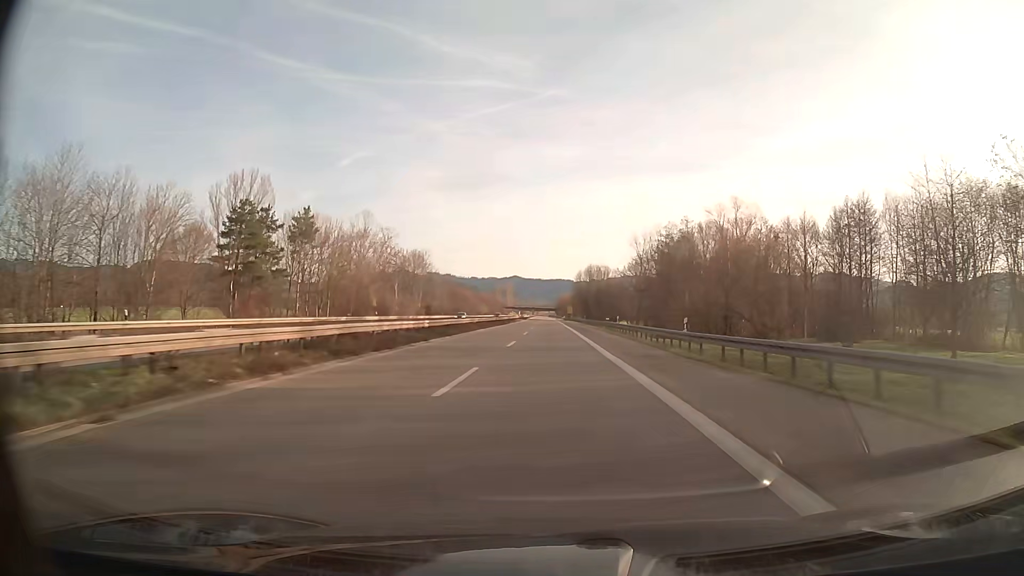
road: trunk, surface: asphalt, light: Day
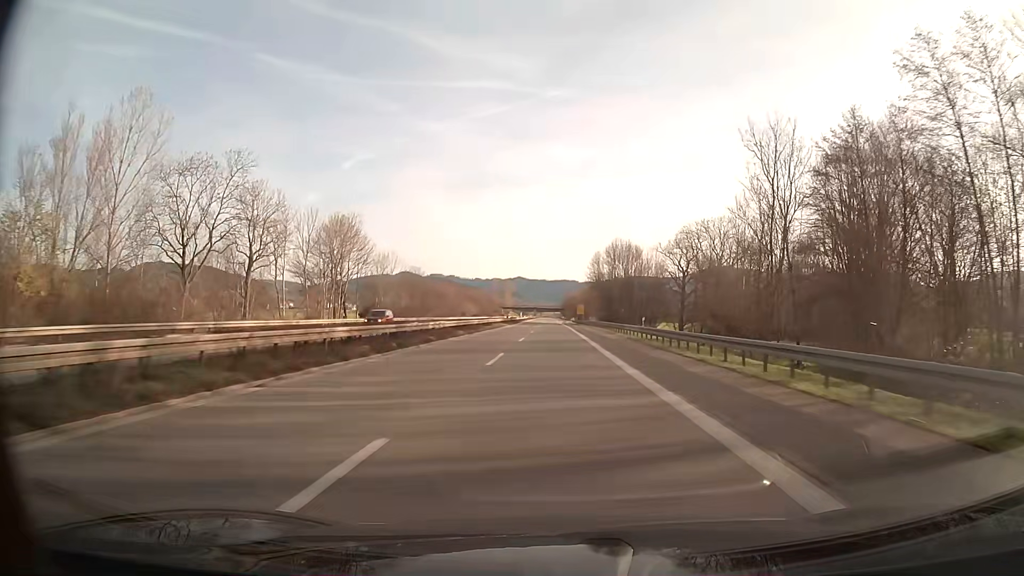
(-0.2, +61.5) m; 0°
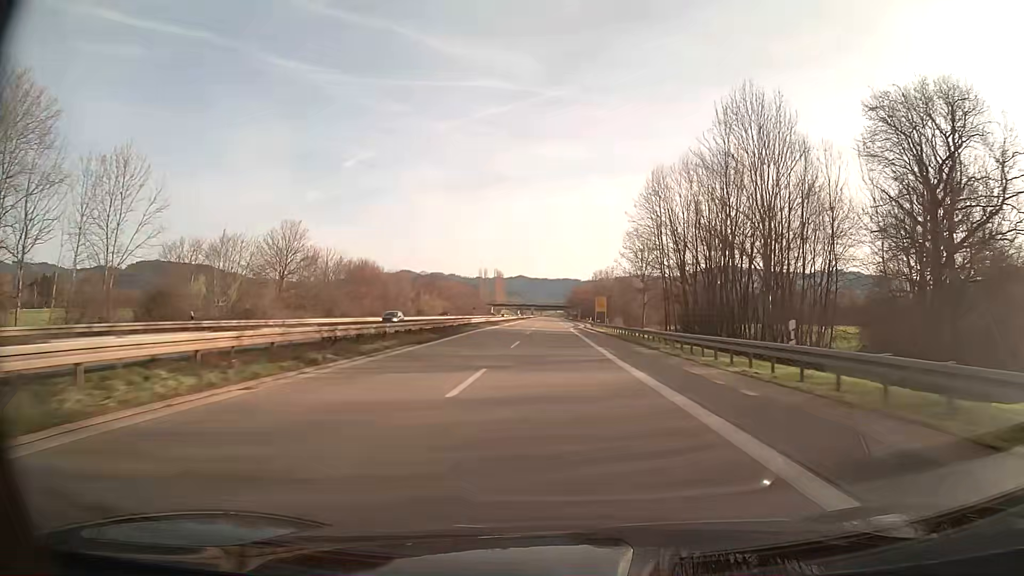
(-0.1, +76.7) m; 0°
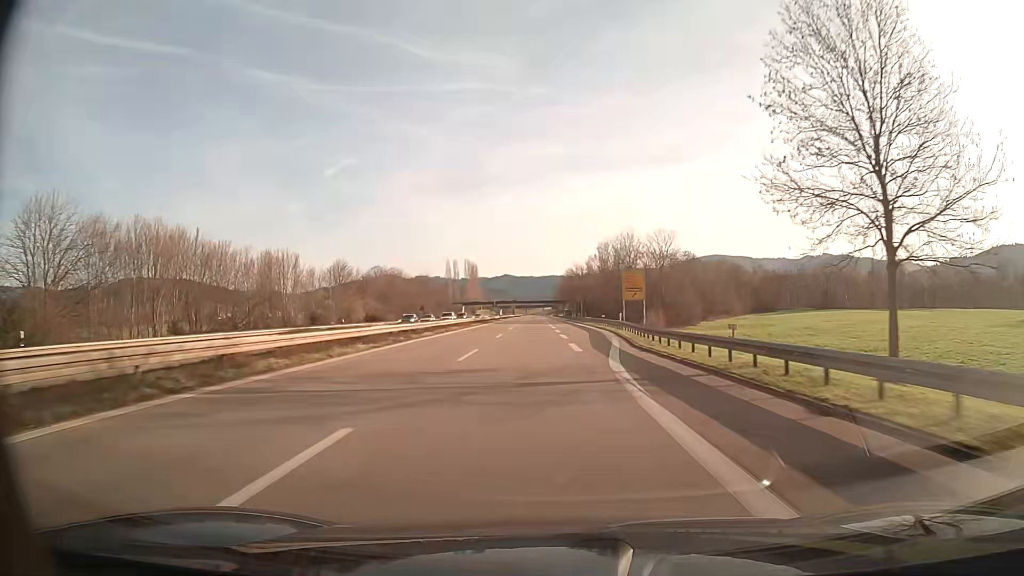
(+0.4, +61.4) m; +1°
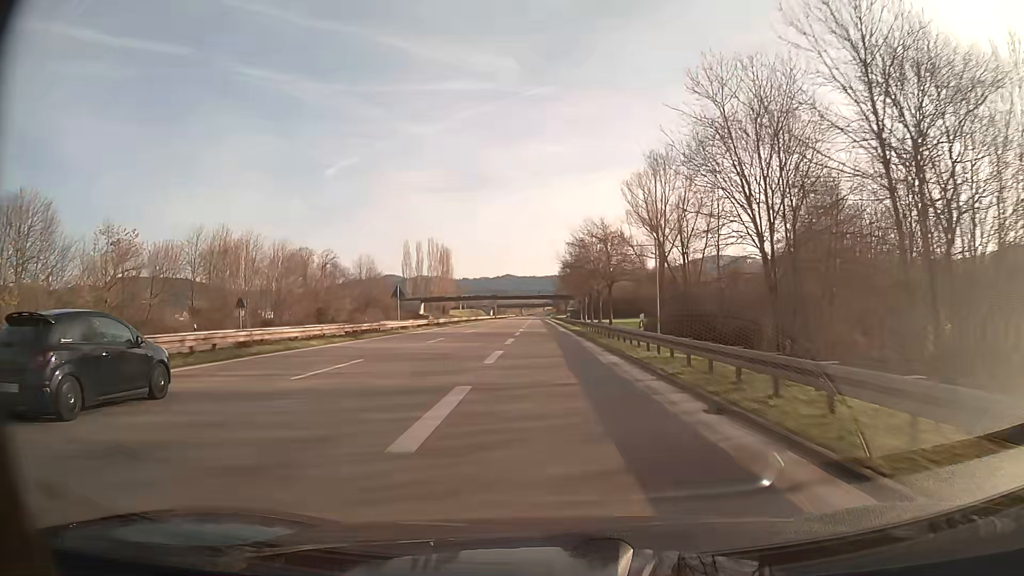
(+0.5, +75.1) m; -1°
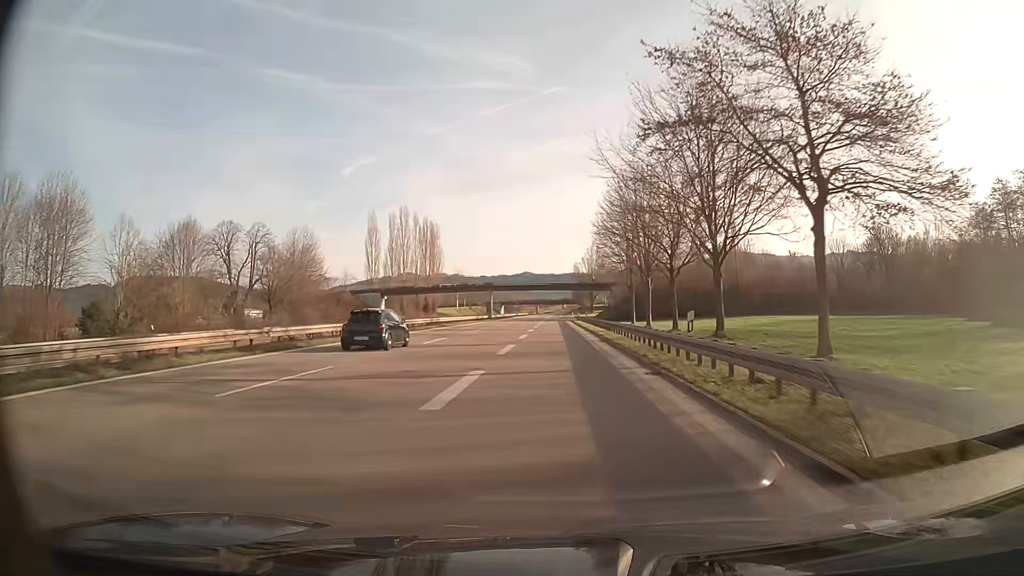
(-0.9, +55.1) m; -1°
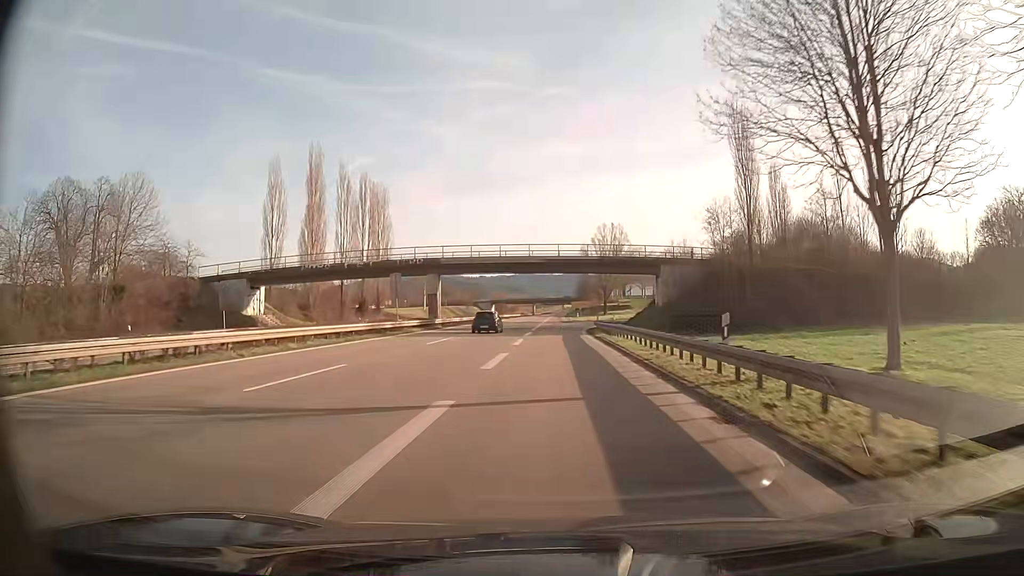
(0.0, +50.9) m; 0°
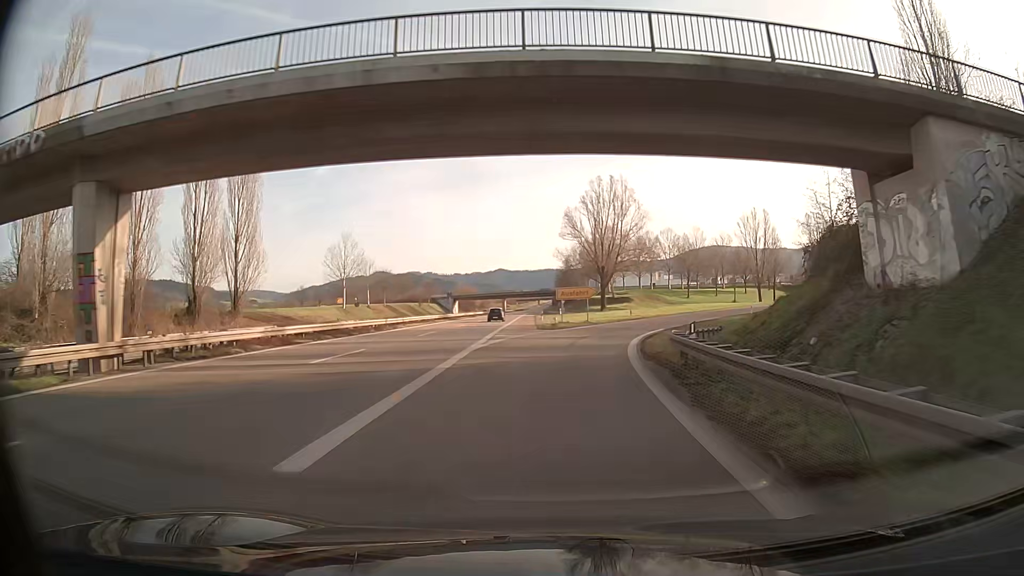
(+0.6, +45.4) m; +3°
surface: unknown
